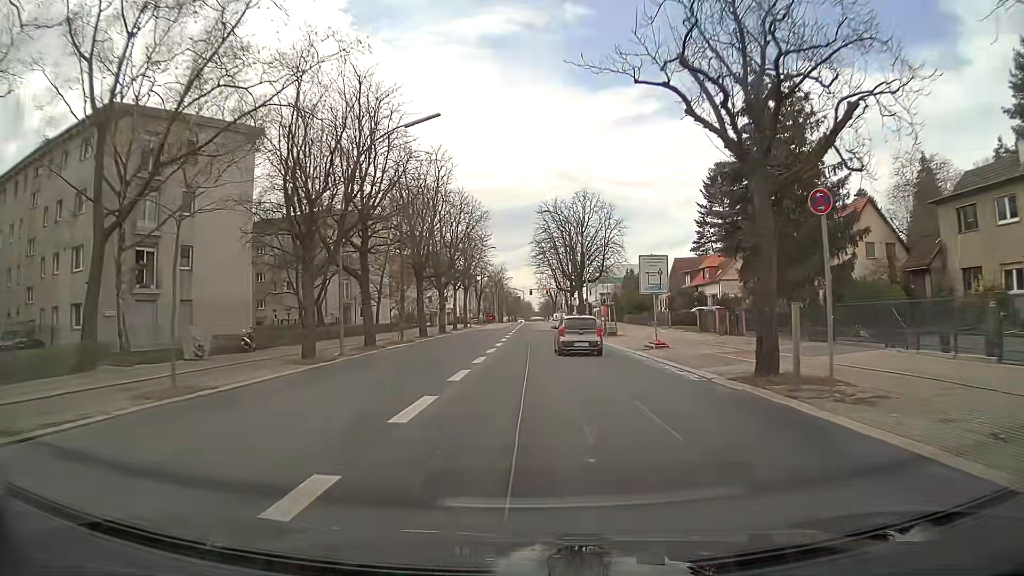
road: secondary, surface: asphalt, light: Day
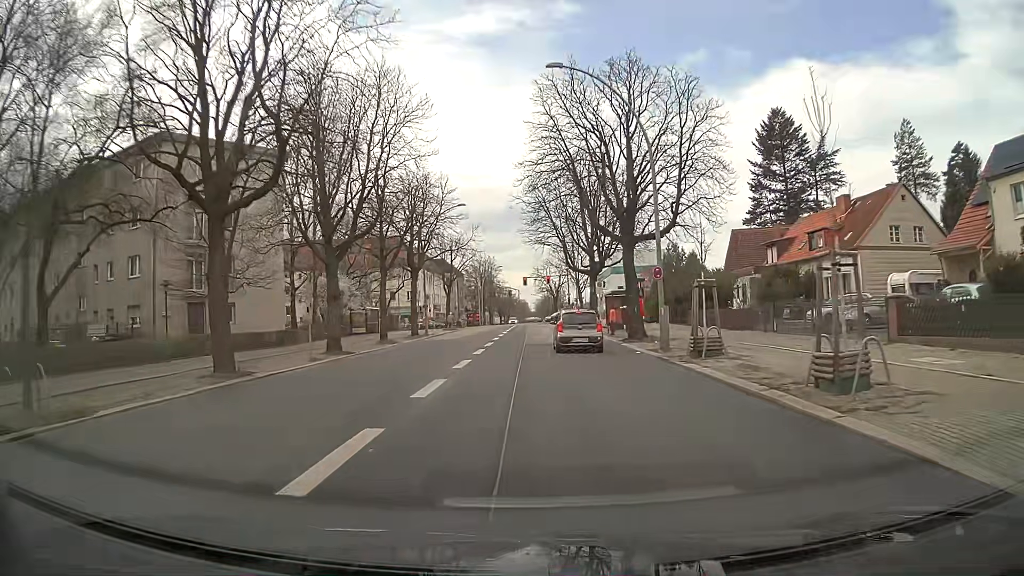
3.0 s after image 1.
(+0.3, +33.7) m; +1°
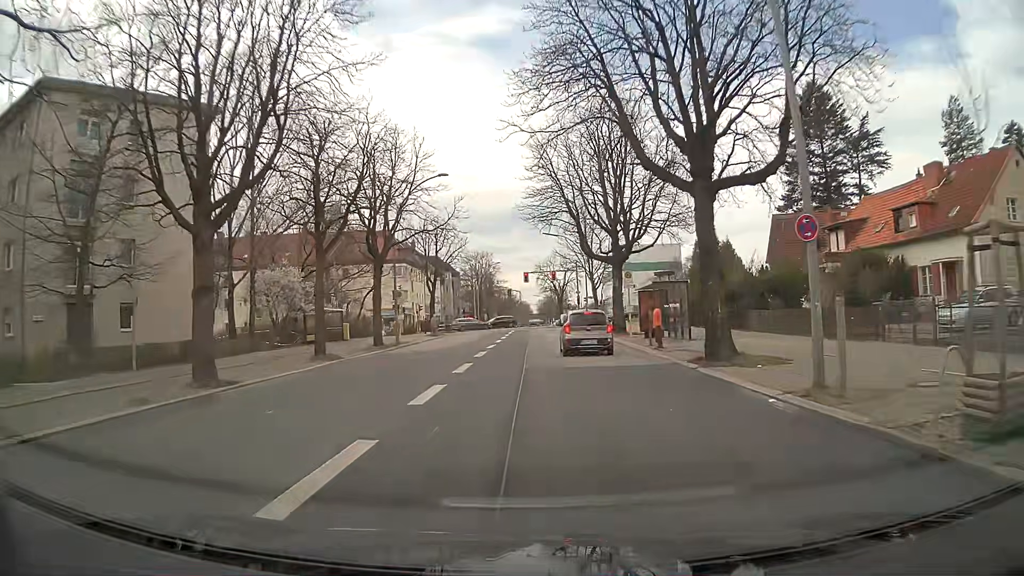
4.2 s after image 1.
(0.0, +12.5) m; 0°
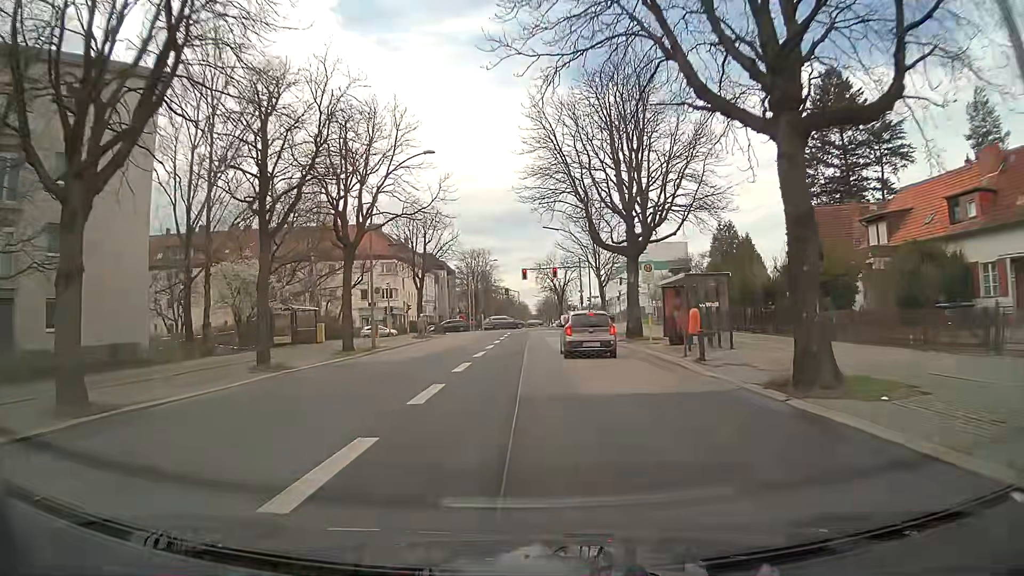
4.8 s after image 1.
(0.0, +5.8) m; 0°
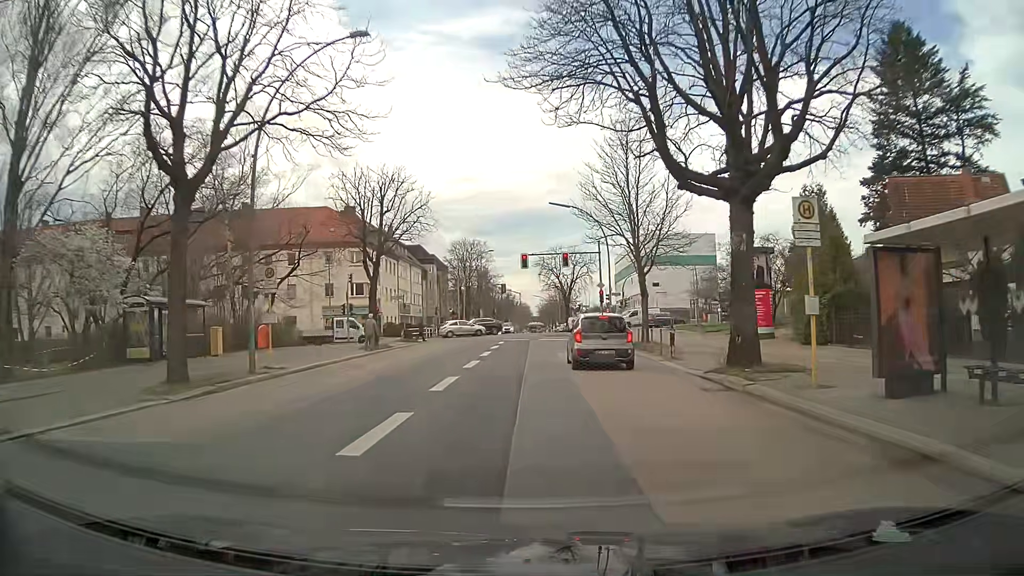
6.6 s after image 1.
(0.0, +15.8) m; -1°
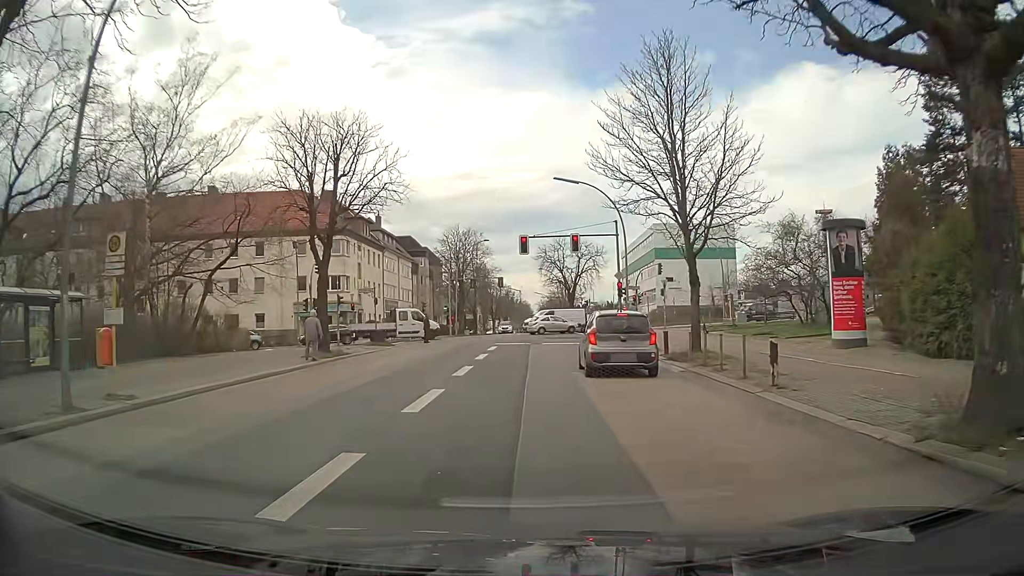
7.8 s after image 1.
(+0.1, +8.9) m; +1°
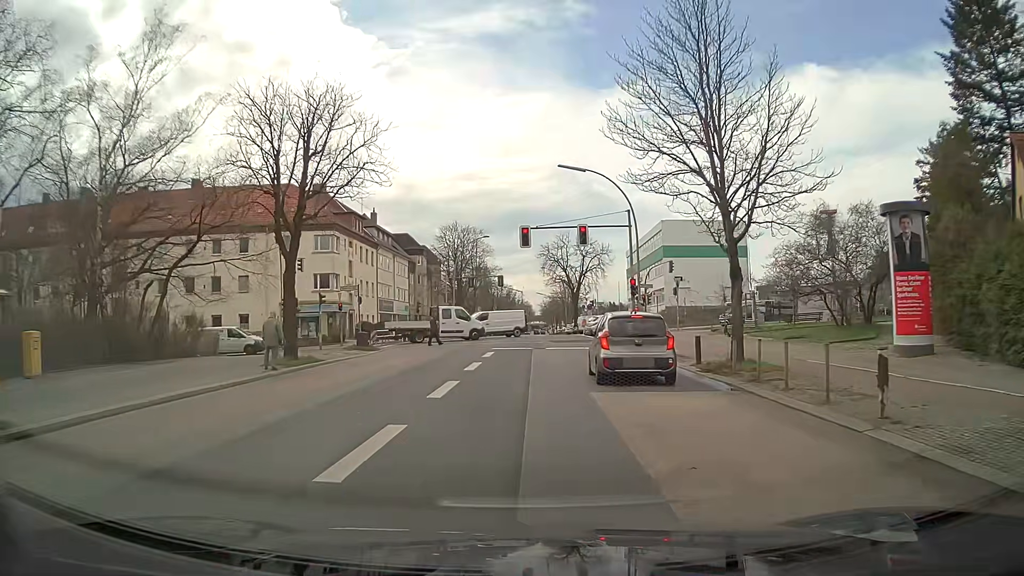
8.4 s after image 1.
(0.0, +4.0) m; 0°
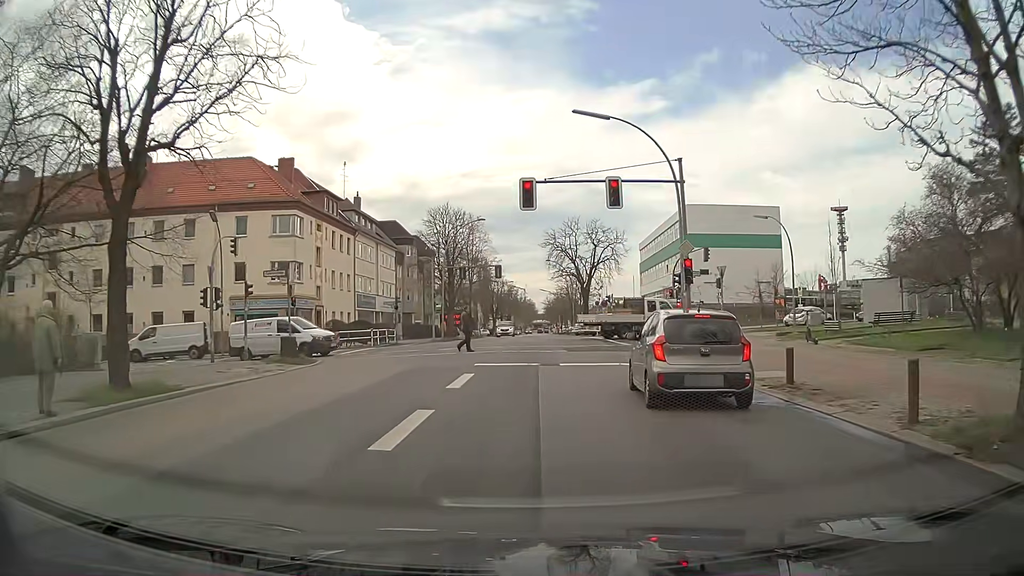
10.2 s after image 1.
(-0.1, +10.6) m; -1°
